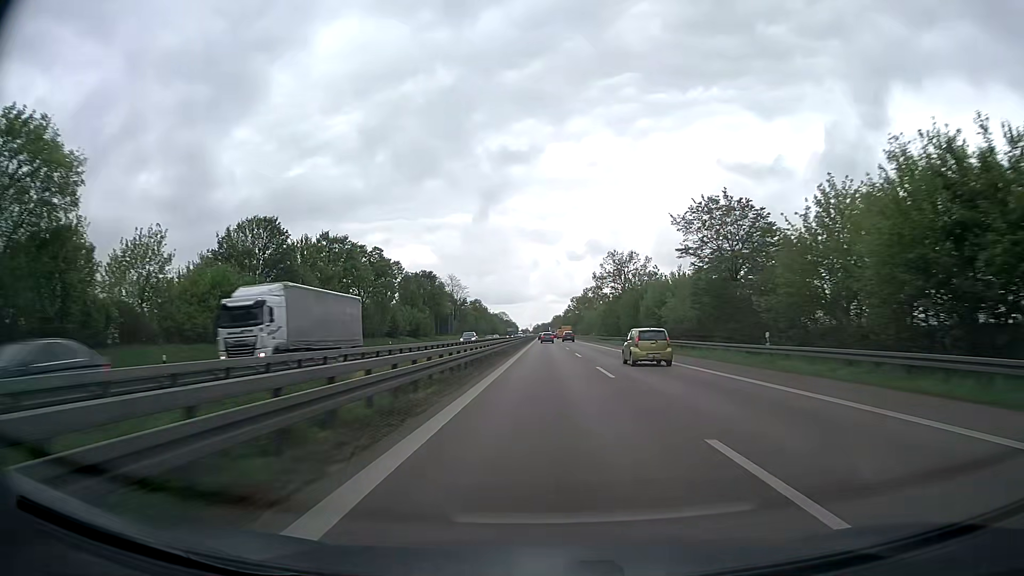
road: trunk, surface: asphalt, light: Day
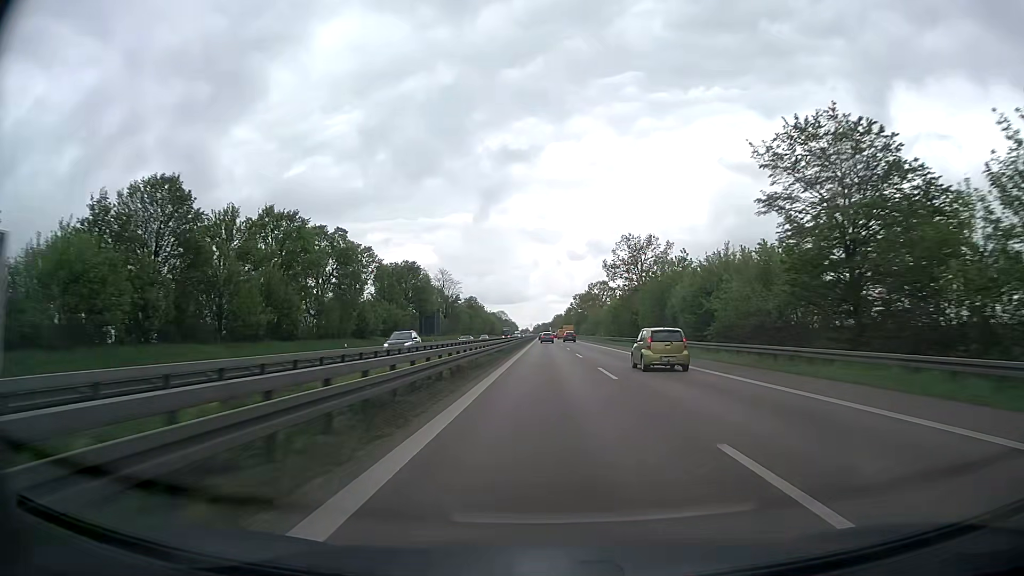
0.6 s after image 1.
(0.0, +18.4) m; 0°
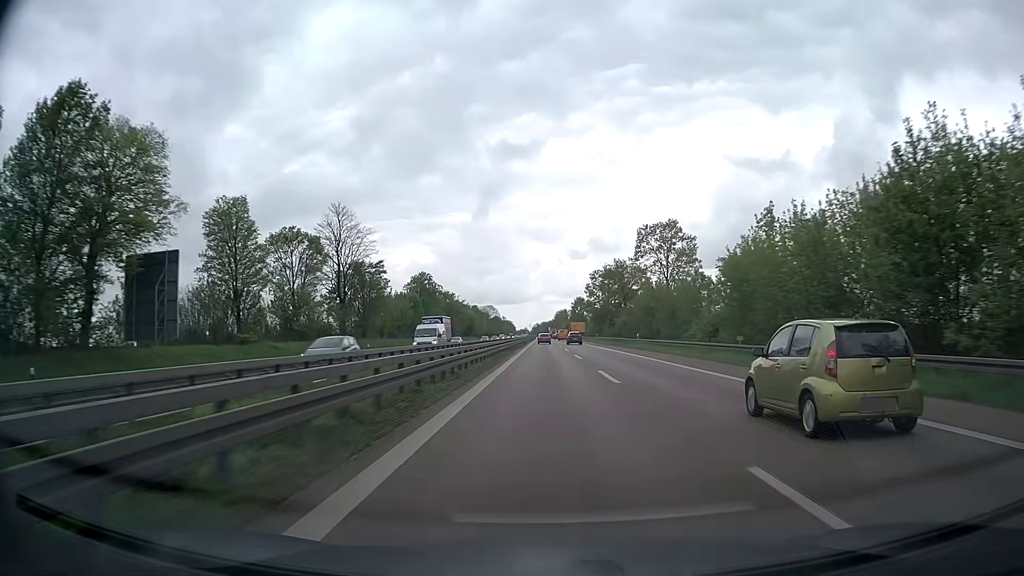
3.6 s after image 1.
(0.0, +91.2) m; 0°
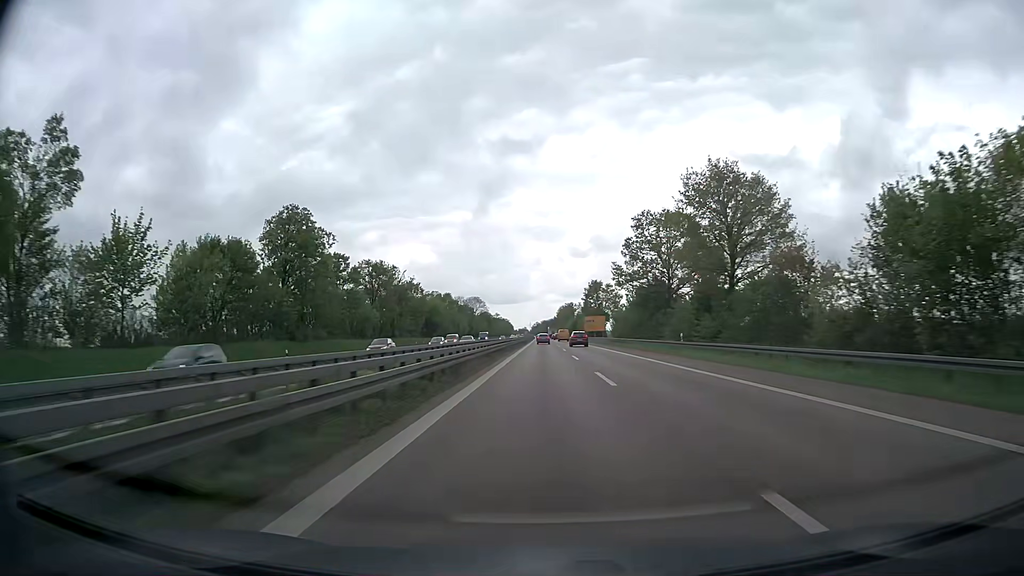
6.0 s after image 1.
(0.0, +73.0) m; 0°
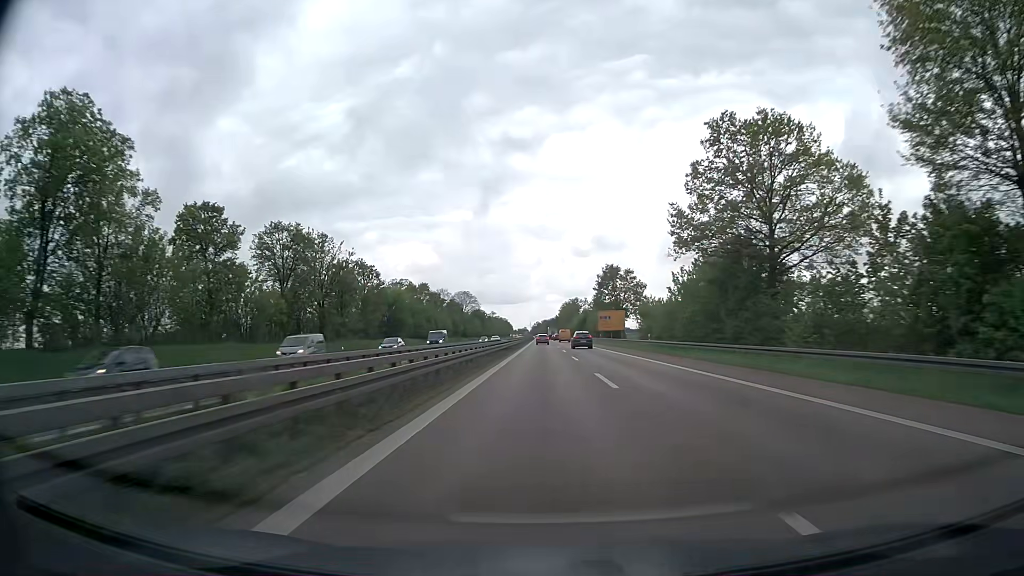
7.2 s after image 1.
(0.0, +36.7) m; 0°
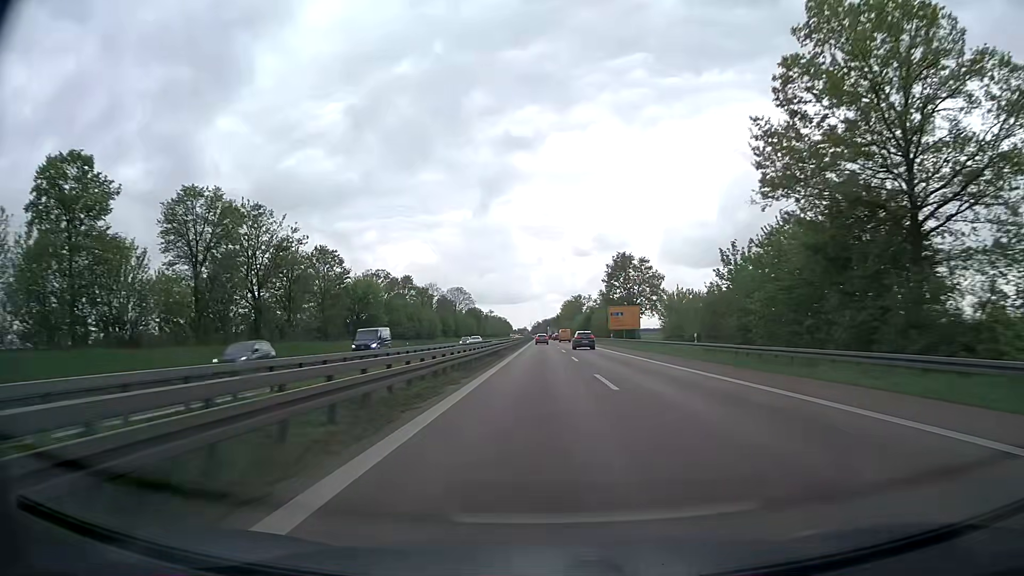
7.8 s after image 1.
(0.0, +18.4) m; 0°
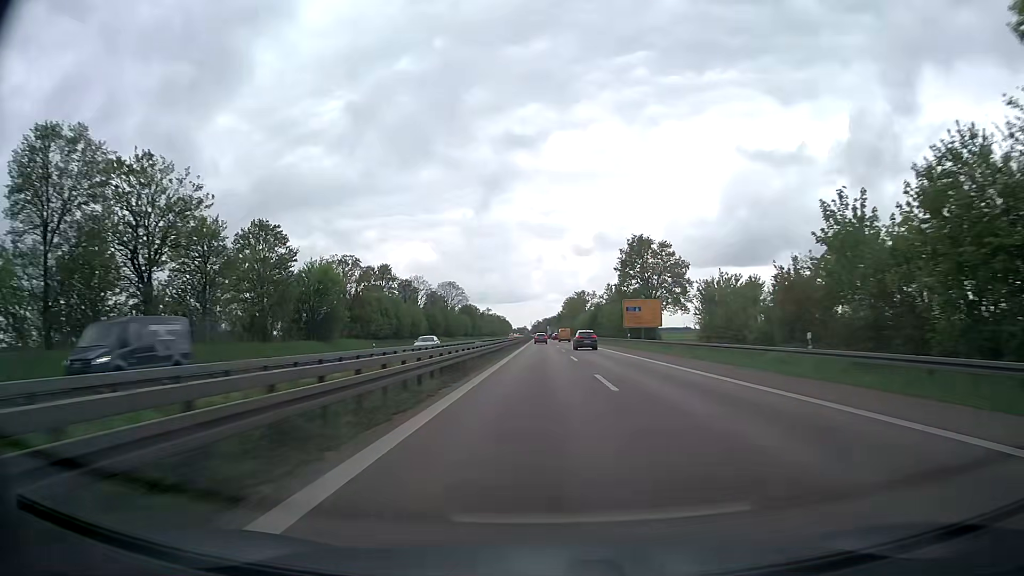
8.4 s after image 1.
(0.0, +18.4) m; 0°
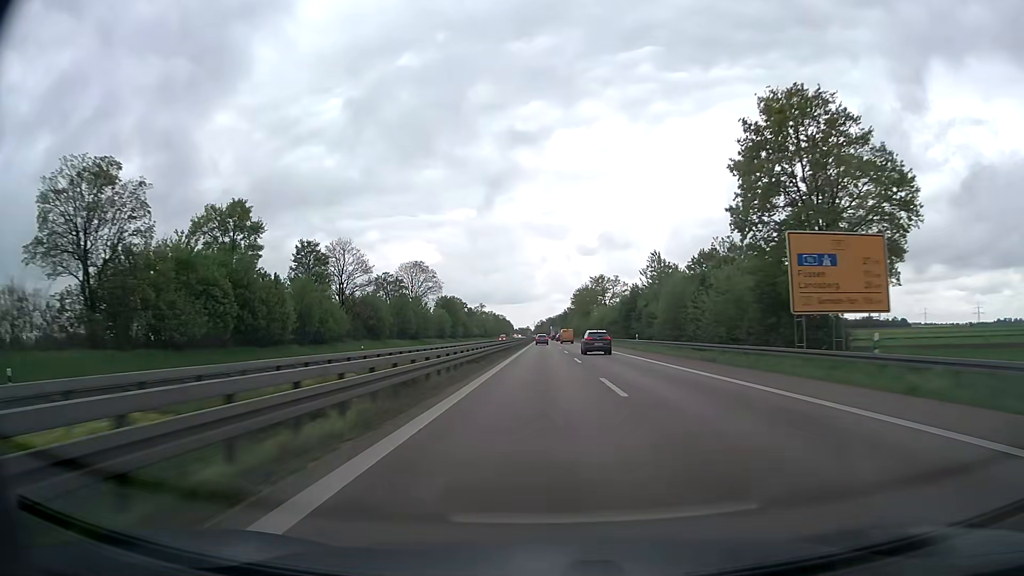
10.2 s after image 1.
(-0.2, +55.3) m; 0°
(0, +10) (0, +20) (0, +30) (0, +40) (0, +50) (0, +60) (0, +70) (0, +80) (0, +90) (0, +100) m
